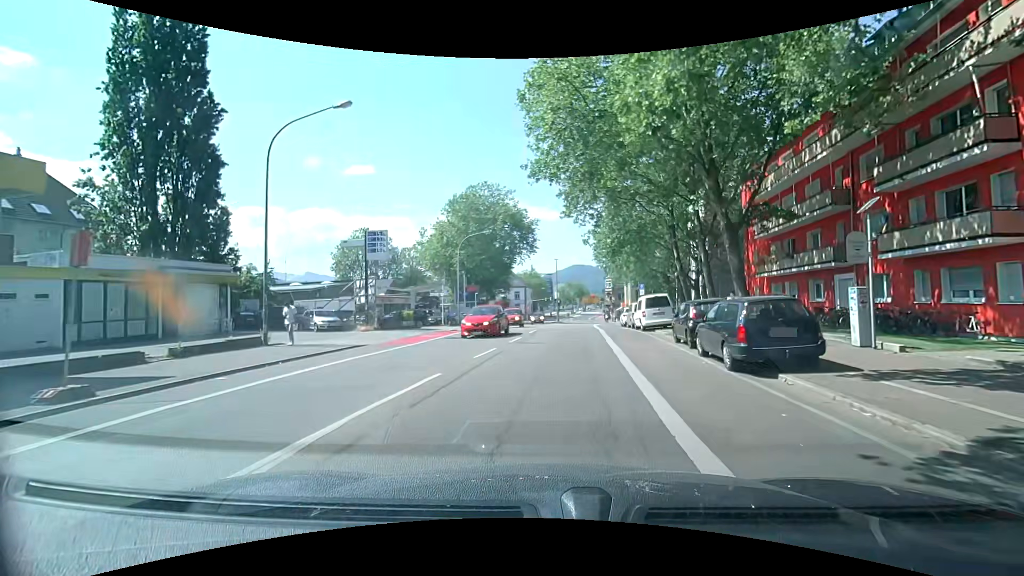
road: secondary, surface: asphalt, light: Day
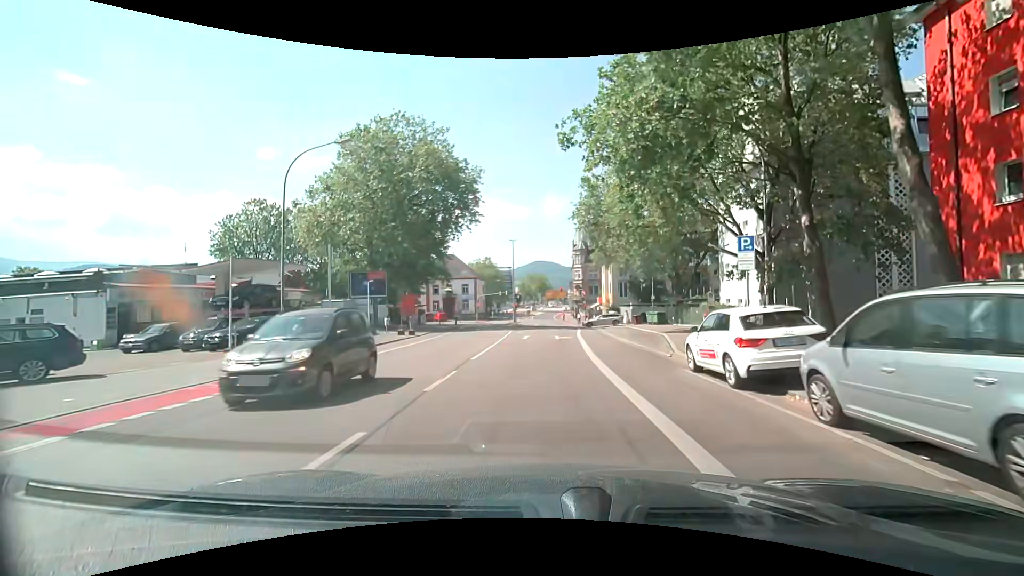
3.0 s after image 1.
(+1.5, +27.7) m; +4°
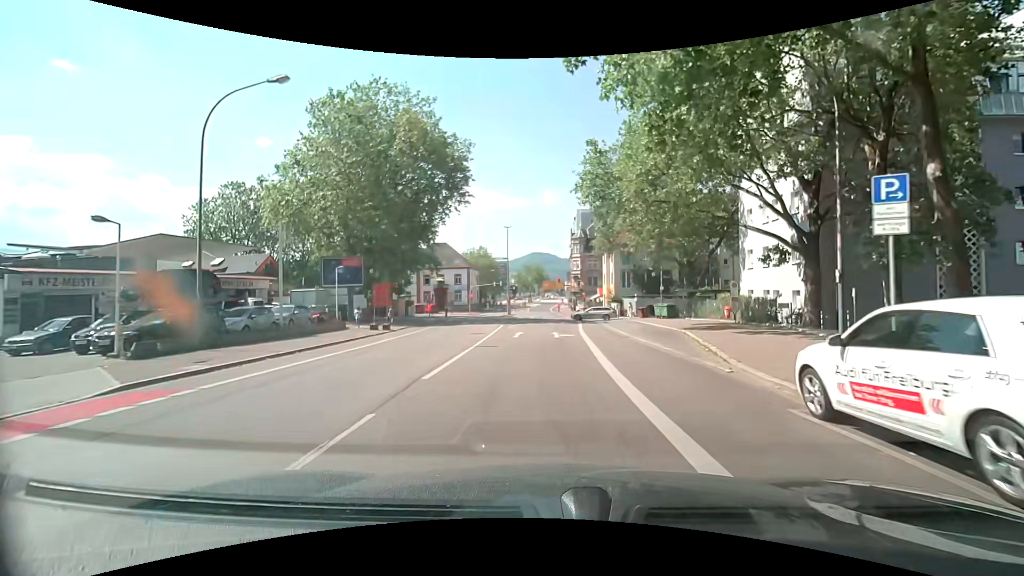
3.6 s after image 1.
(0.0, +5.4) m; 0°
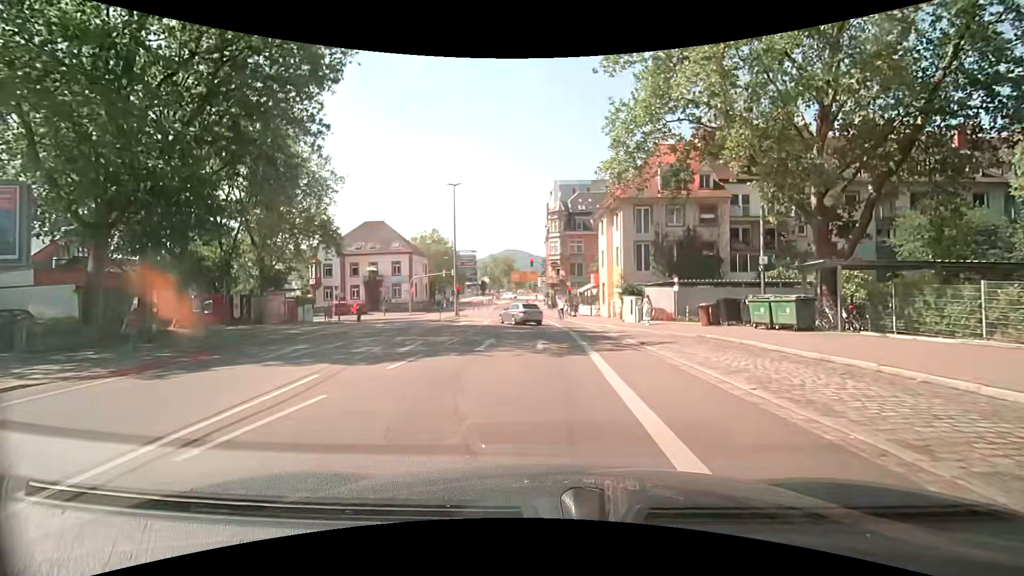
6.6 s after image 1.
(+0.9, +26.9) m; +4°
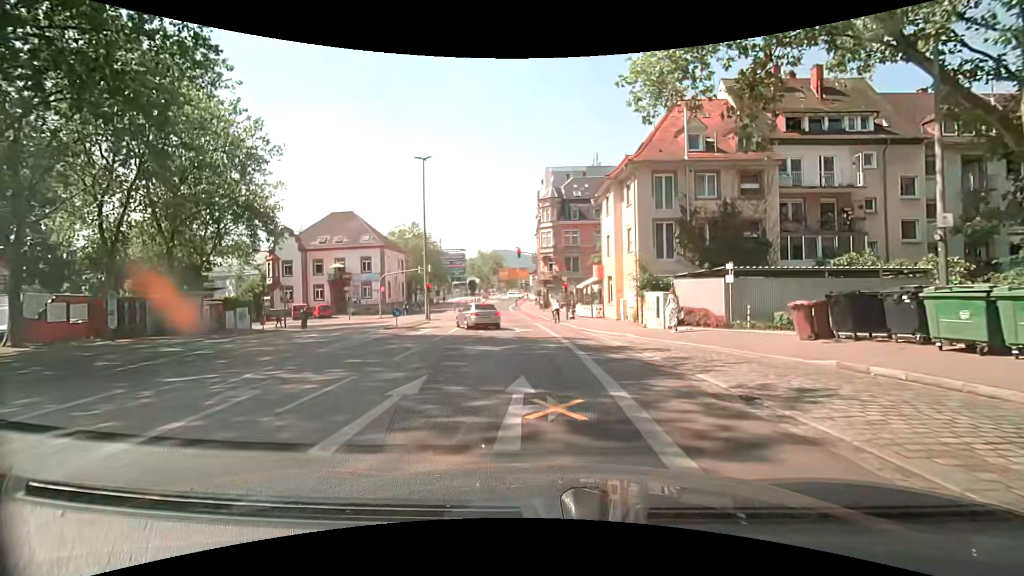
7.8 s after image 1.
(+0.1, +9.8) m; -1°
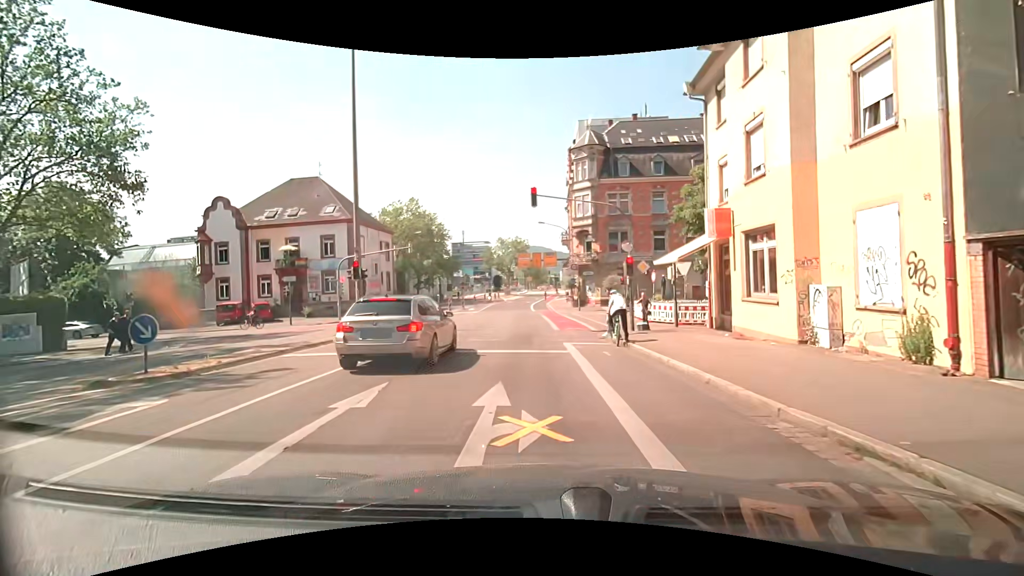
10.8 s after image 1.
(+0.2, +21.0) m; -1°
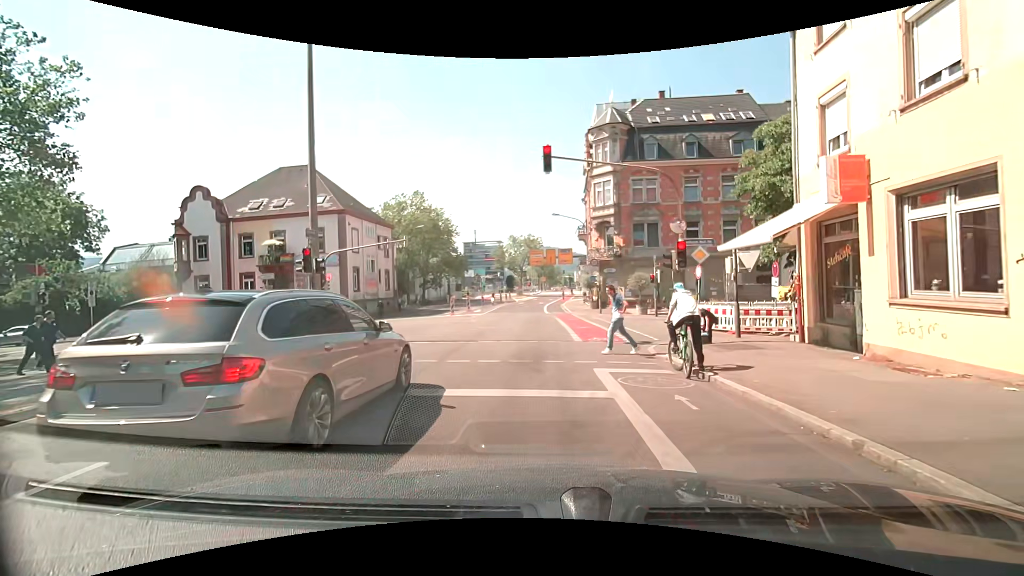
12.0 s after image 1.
(-0.1, +5.5) m; -1°
(0, +10) (-1, +20) (-1, +30) (-2, +40) (-2, +50) (-2, +60) (-2, +70) (-1, +80) (+1, +90) (+3, +99) m
